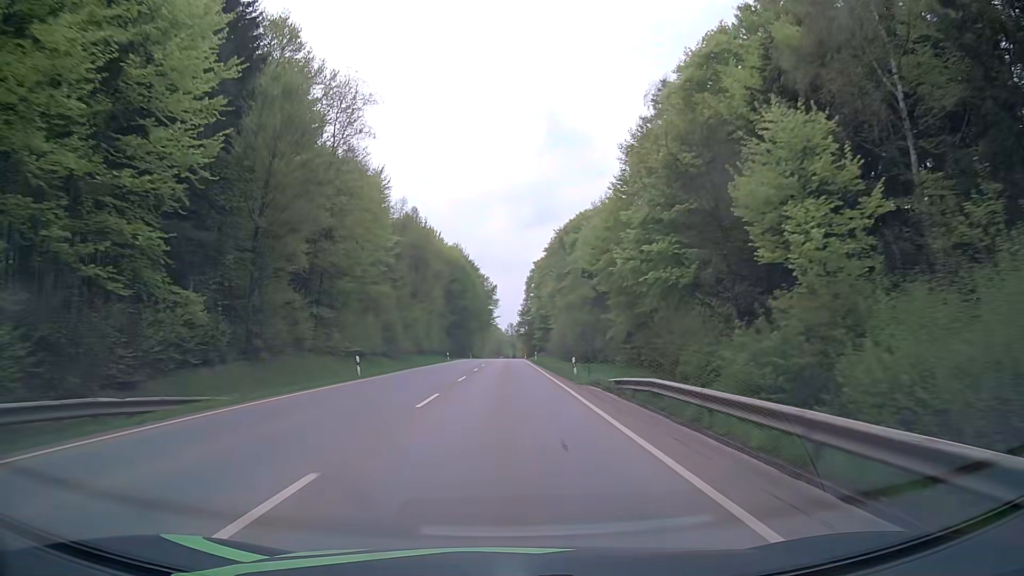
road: secondary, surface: asphalt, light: Day
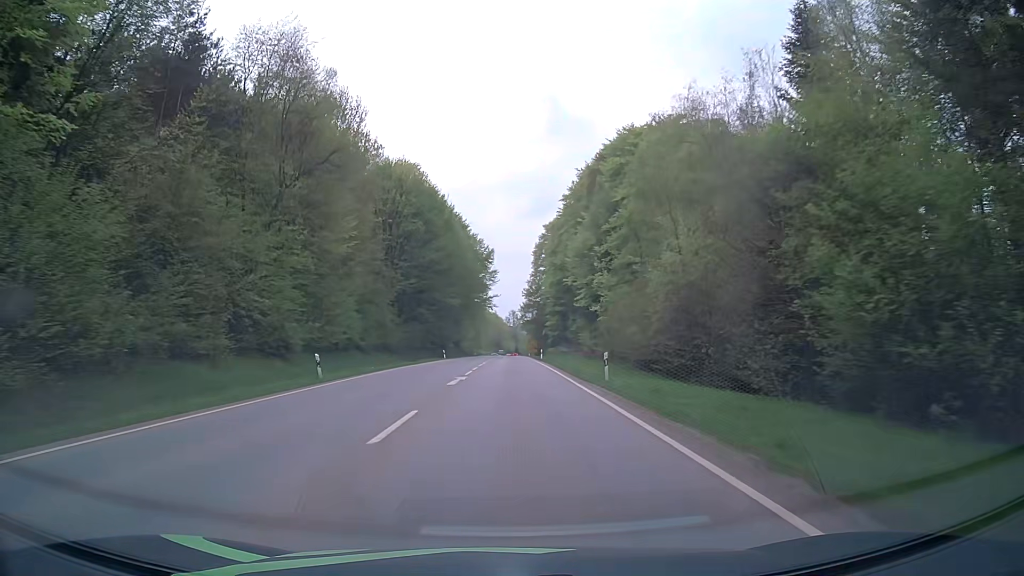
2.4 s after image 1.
(-0.4, +54.2) m; 0°
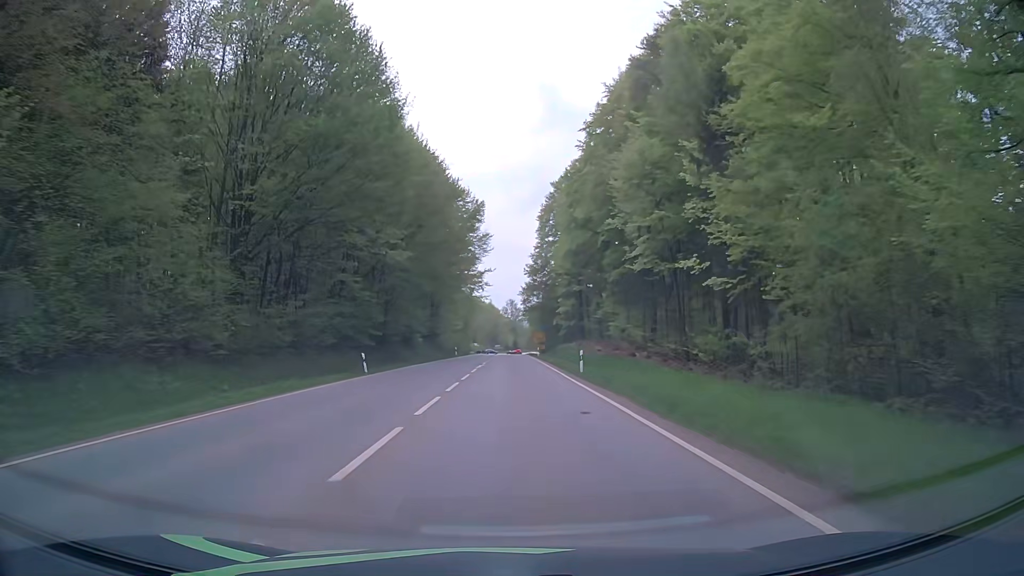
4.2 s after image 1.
(+0.1, +38.6) m; 0°
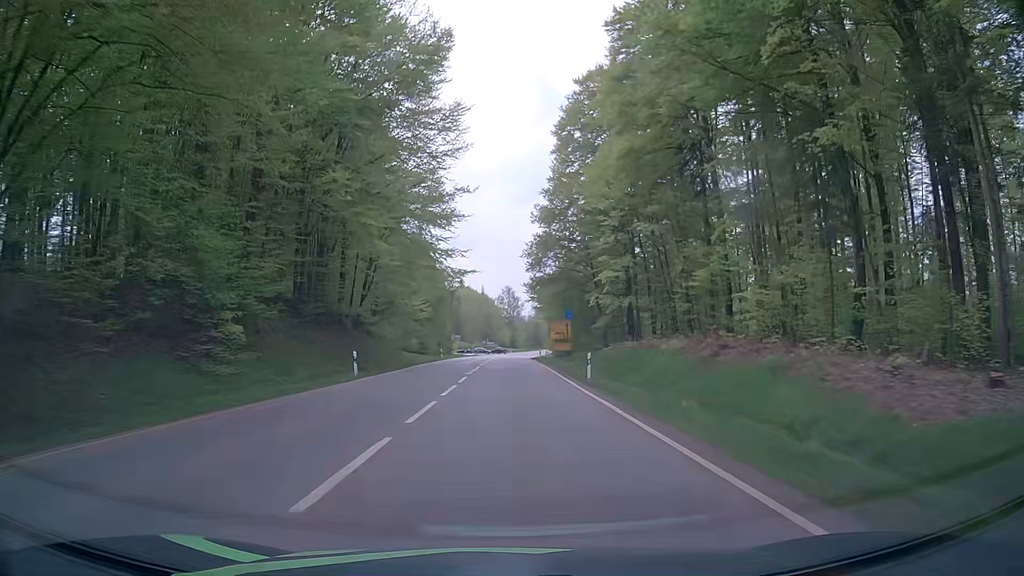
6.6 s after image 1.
(+0.1, +48.6) m; 0°
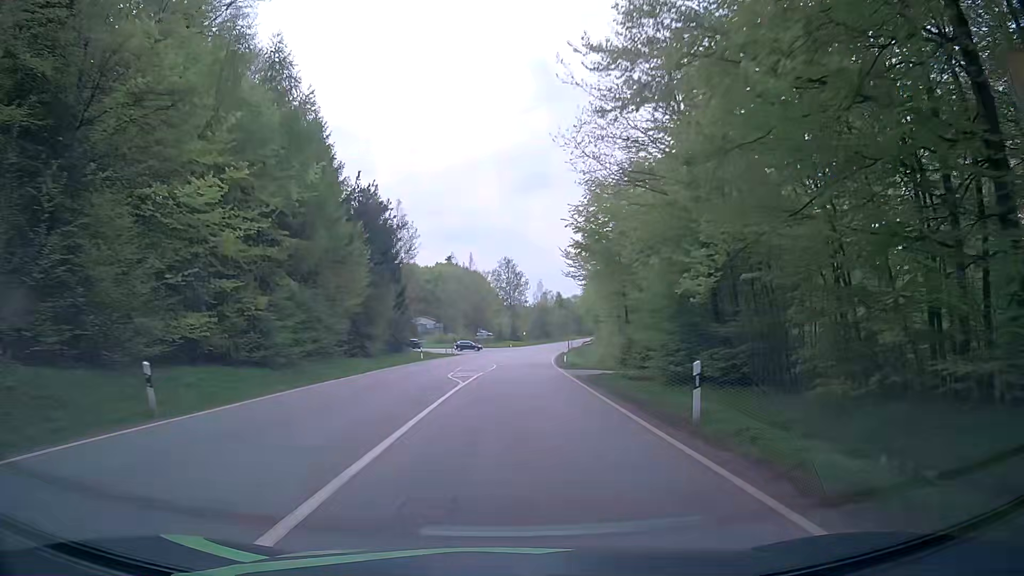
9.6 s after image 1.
(+0.3, +56.8) m; 0°
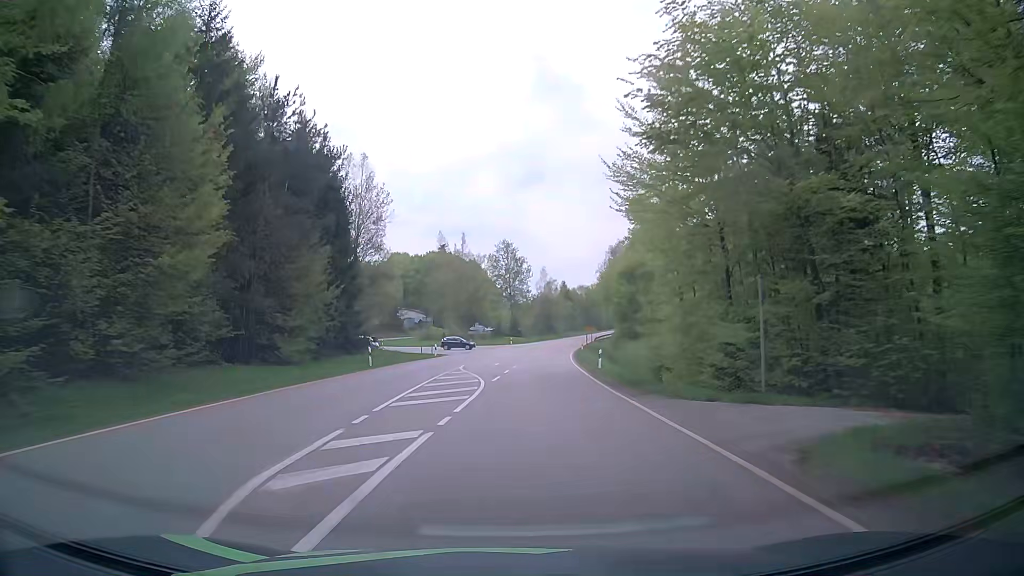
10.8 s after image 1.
(+0.2, +21.3) m; 0°
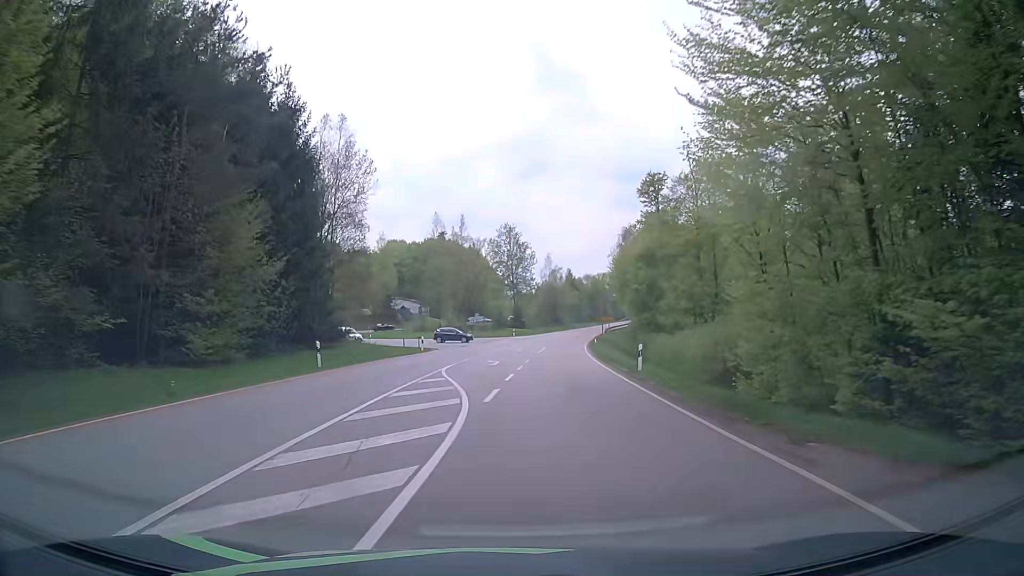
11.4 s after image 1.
(+0.1, +10.1) m; 0°
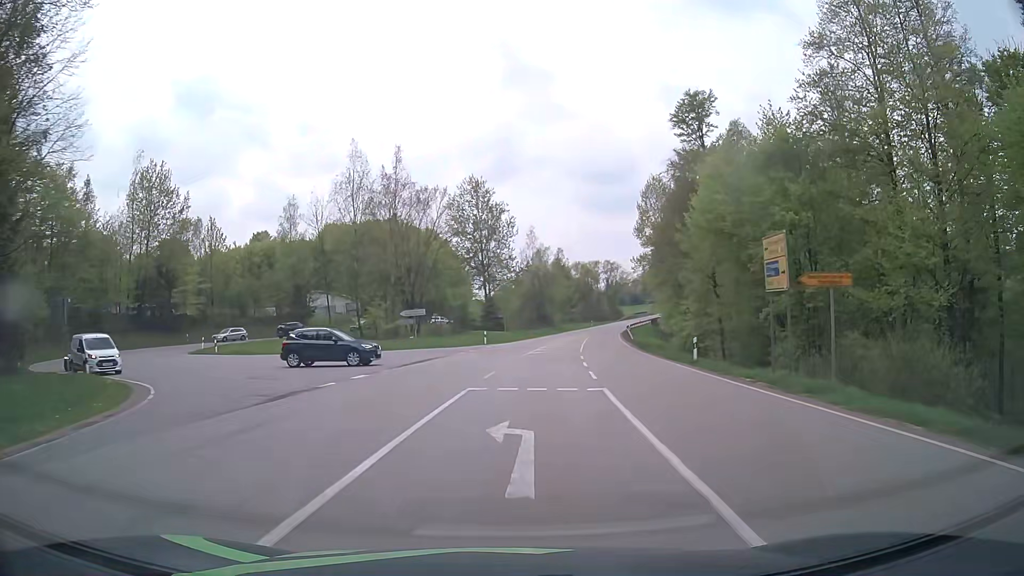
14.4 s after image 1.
(+0.7, +42.3) m; +3°
(0, +10) (+1, +20) (-2, +30) (-9, +36) (-18, +40) (-26, +47) (-29, +56) (-27, +66) (-22, +74) (-16, +83) m
